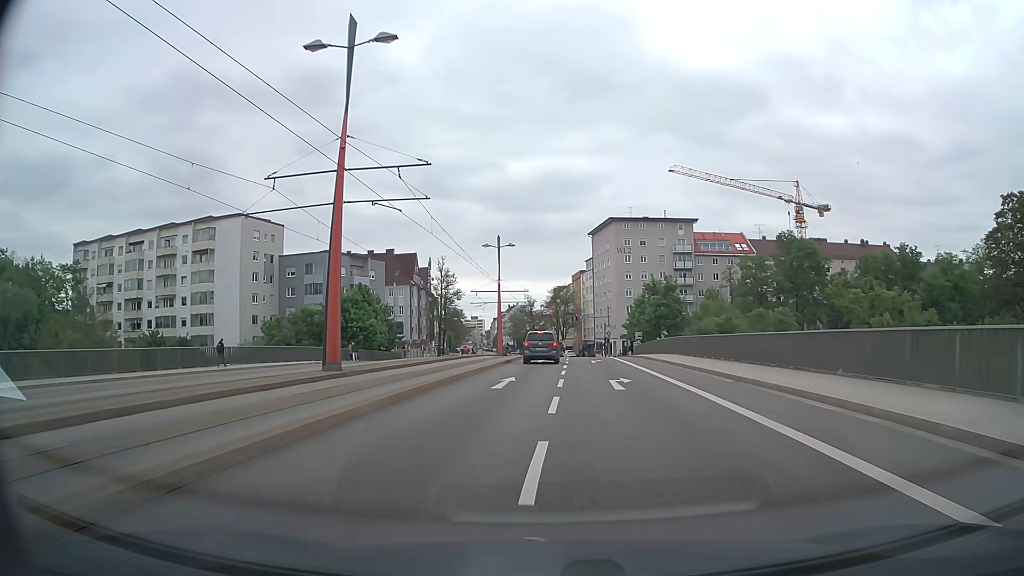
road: tertiary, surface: asphalt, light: Day
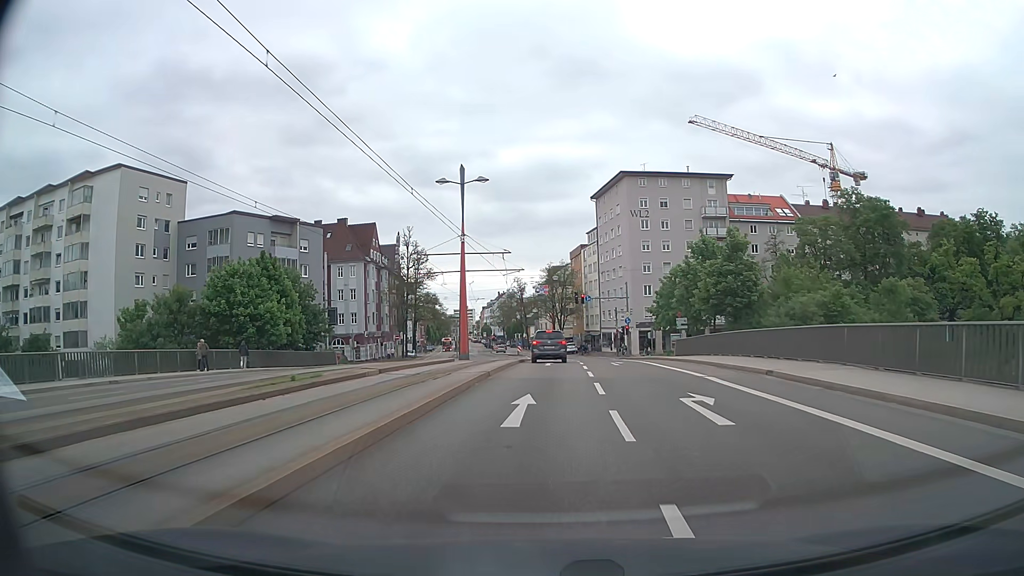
(+0.1, +26.9) m; +1°
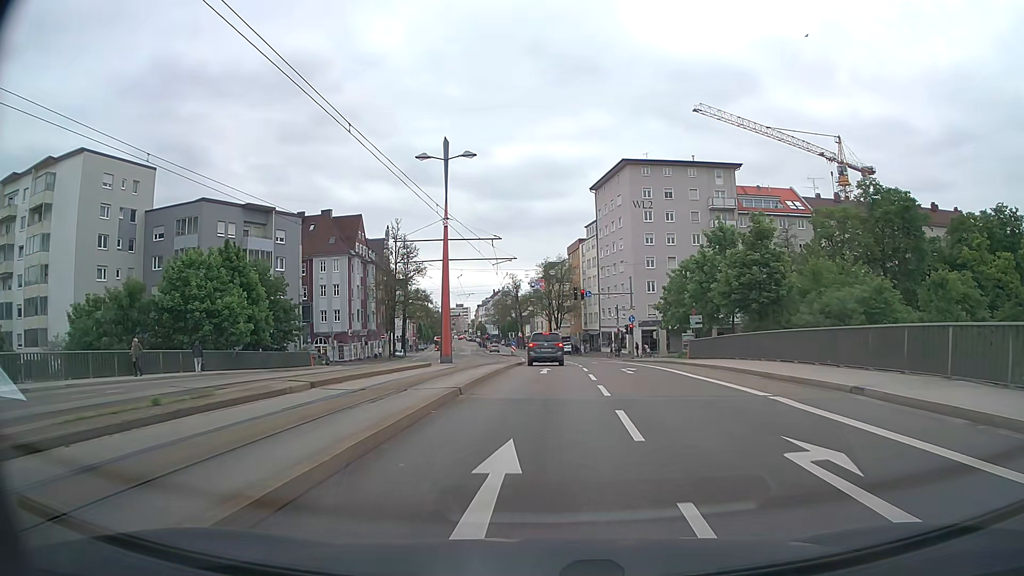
(0.0, +6.0) m; 0°
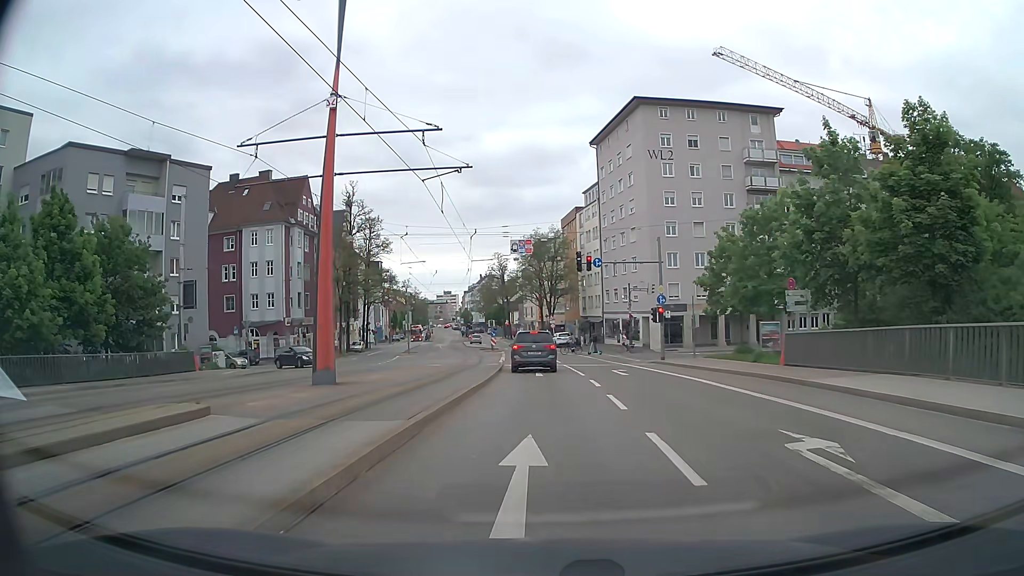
(+0.2, +19.0) m; +1°
(0, +10) (0, +20) (0, +30) (0, +40) (-1, +50) (-2, +60) (-3, +70) (-4, +80) (-5, +90) (-7, +100) m
